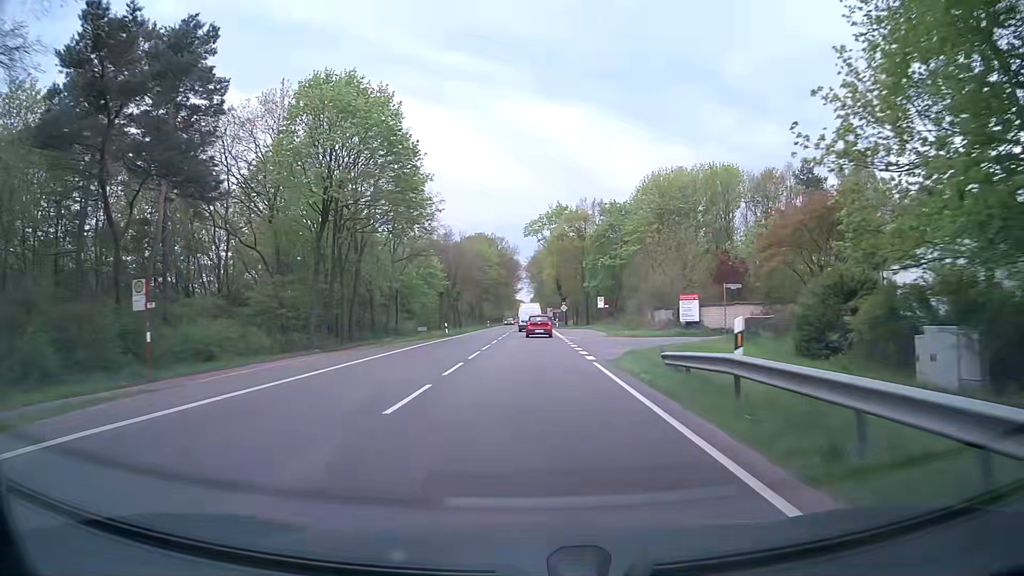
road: primary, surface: asphalt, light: Day
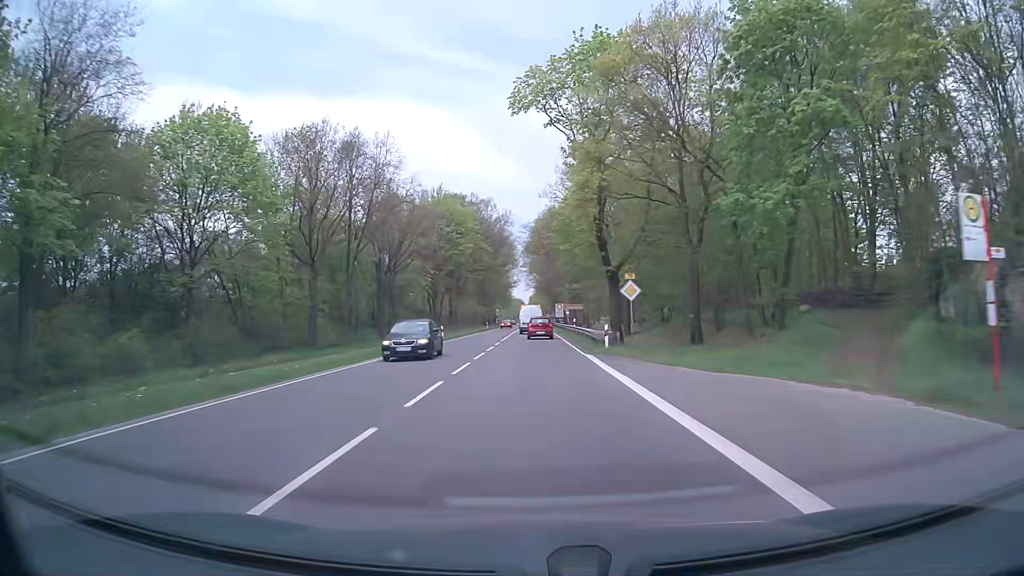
(+0.2, +54.1) m; +1°
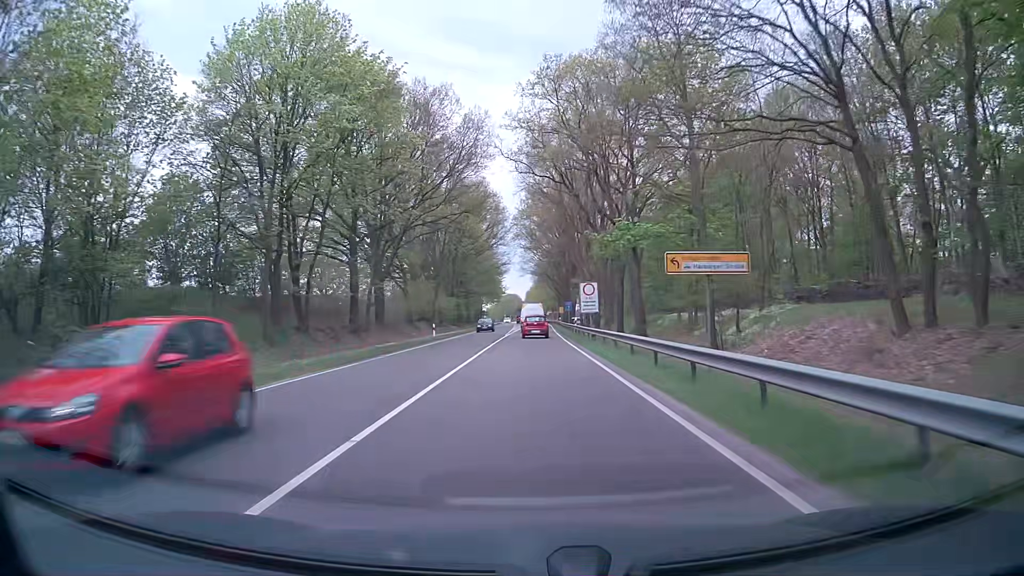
(-0.2, +53.8) m; 0°
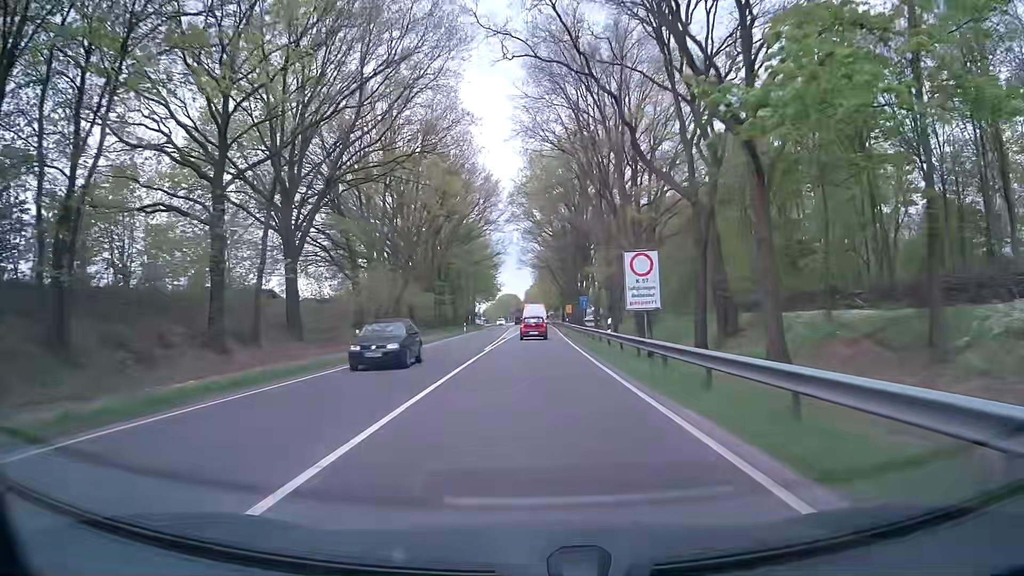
(-0.1, +21.3) m; 0°
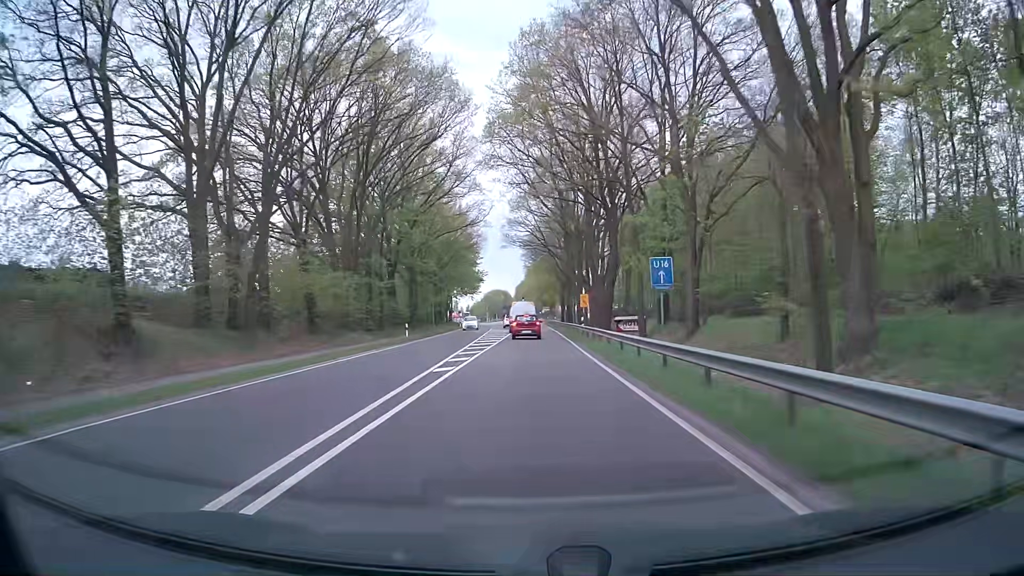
(+0.3, +32.1) m; 0°
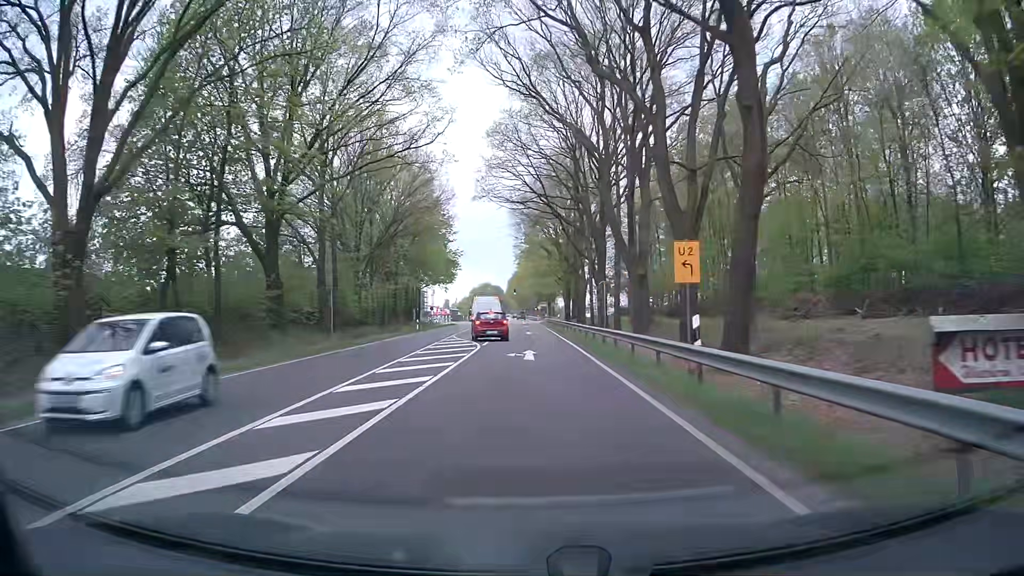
(+0.5, +31.6) m; +1°
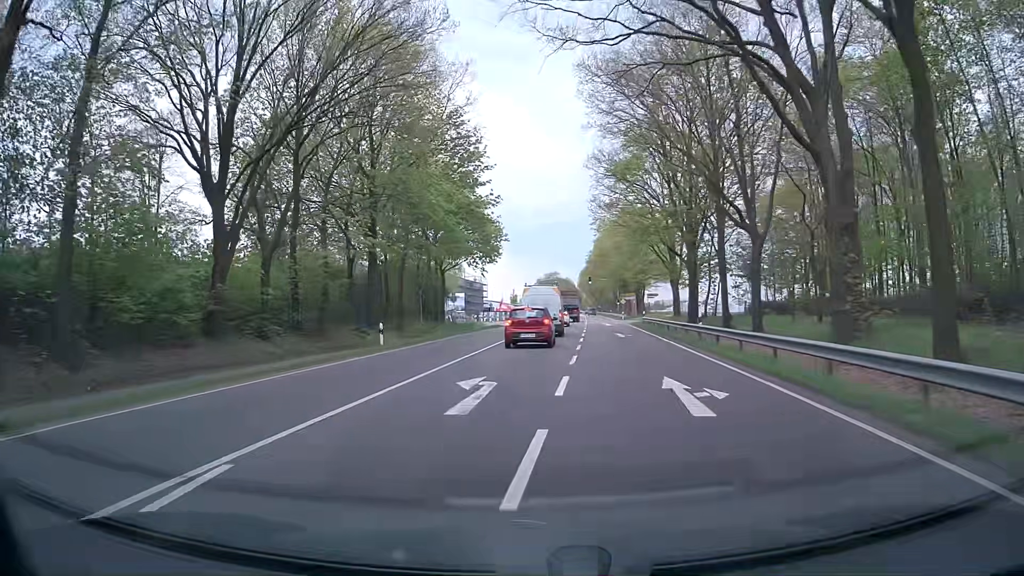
(-0.9, +35.4) m; -5°
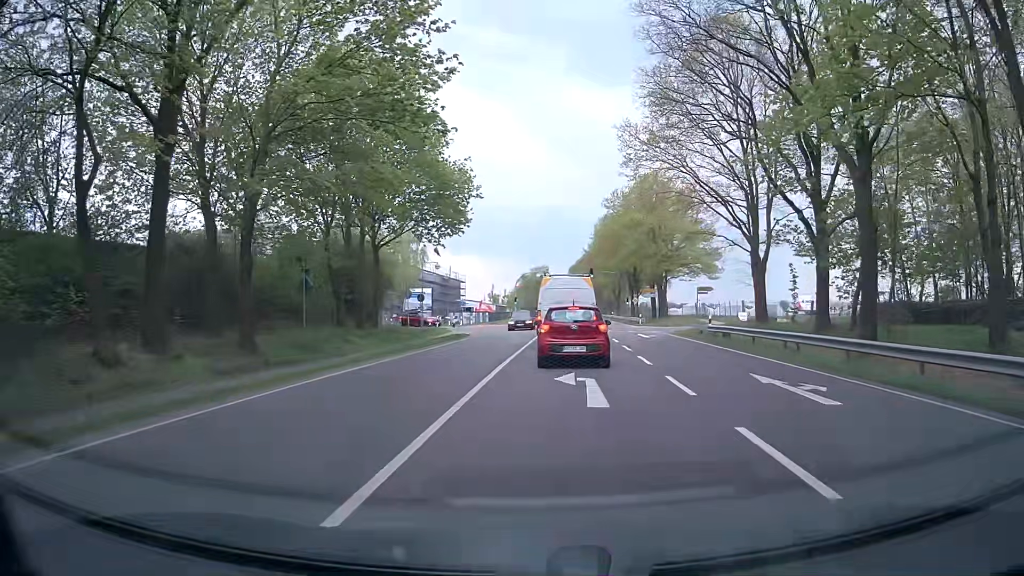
(-0.4, +23.6) m; +3°
